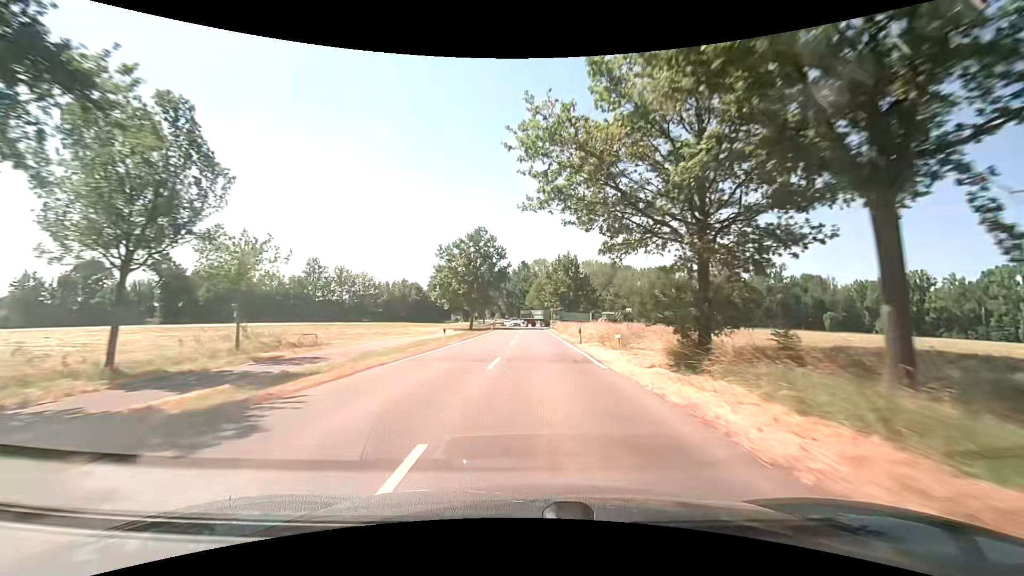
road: secondary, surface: asphalt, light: Day
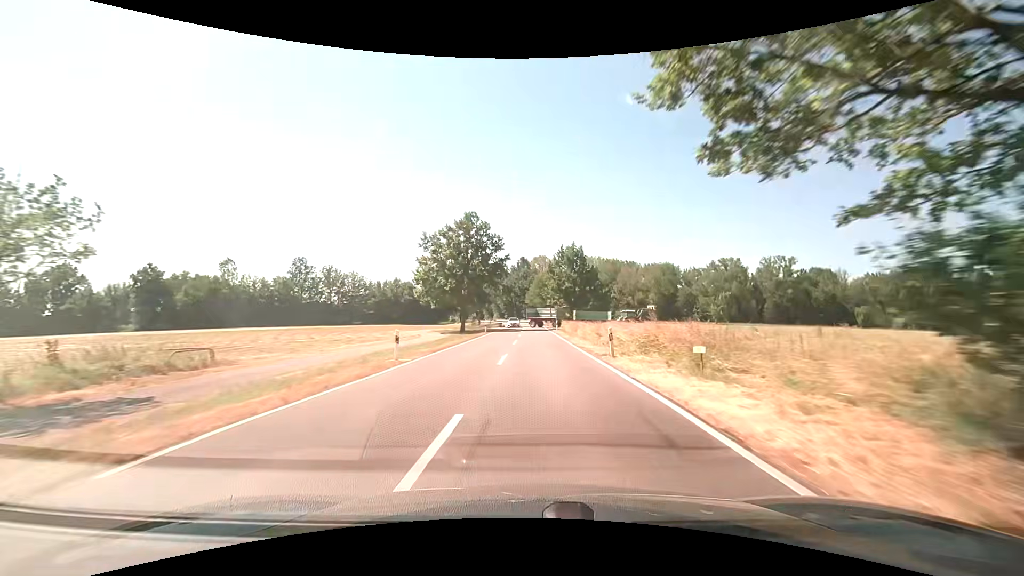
(0.0, +10.2) m; -1°
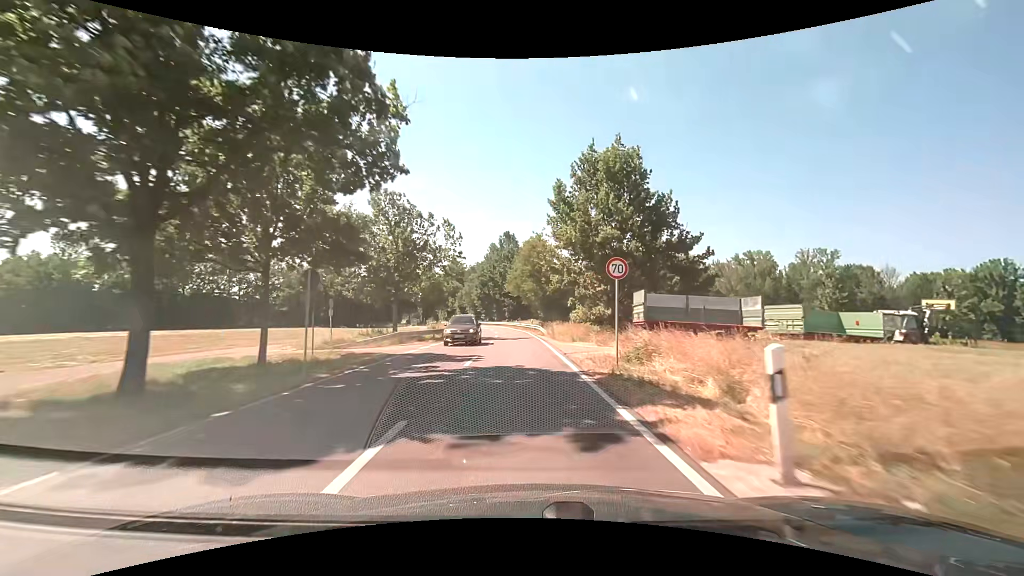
(+1.2, +48.5) m; +2°
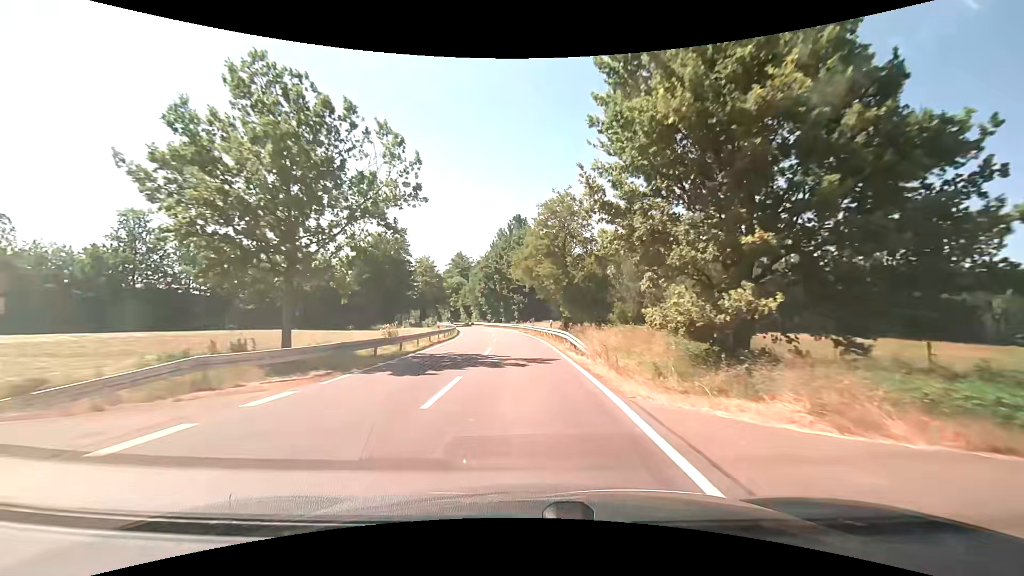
(-0.3, +18.8) m; -1°
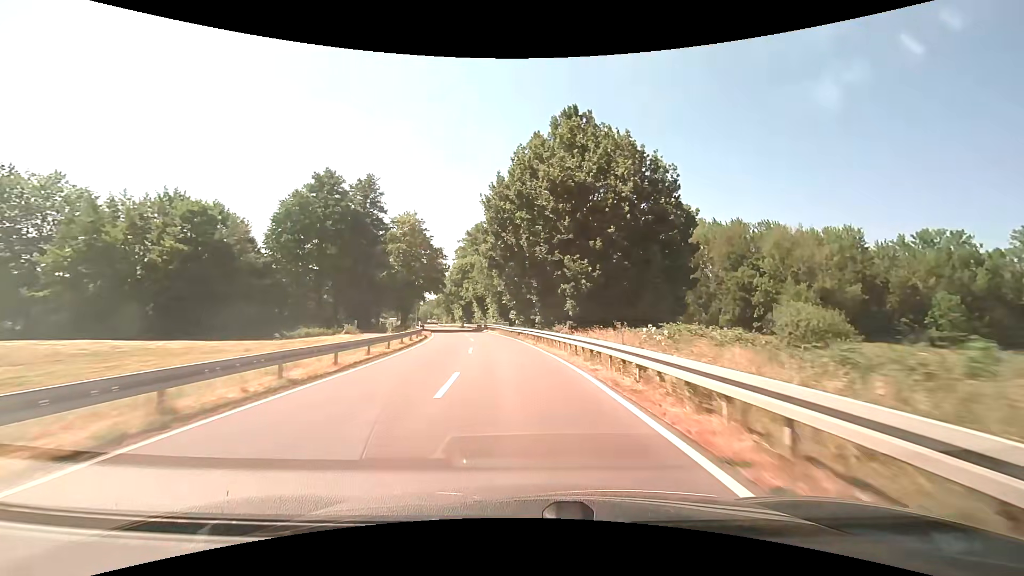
(-2.1, +47.3) m; -5°
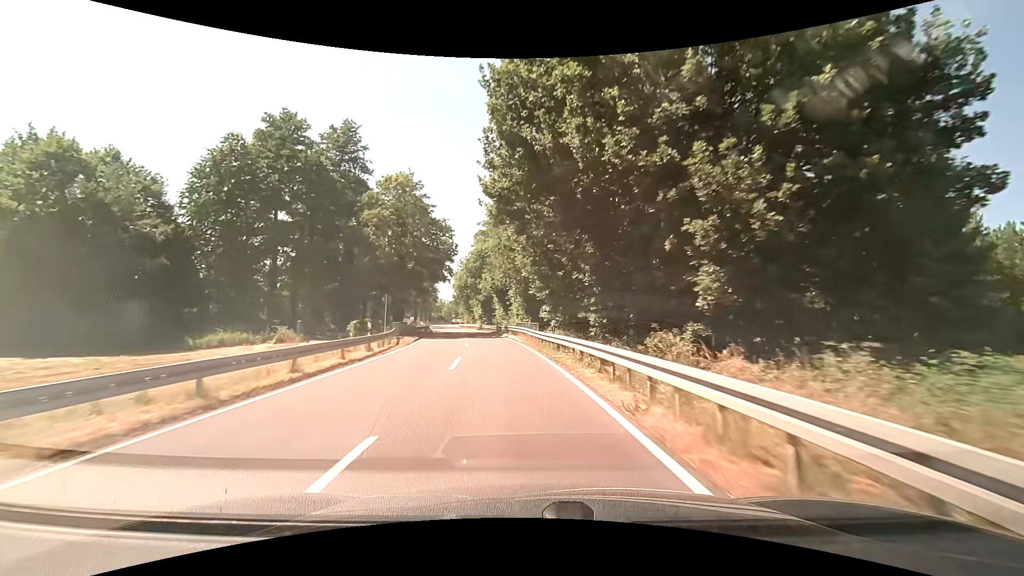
(-0.5, +19.2) m; -3°
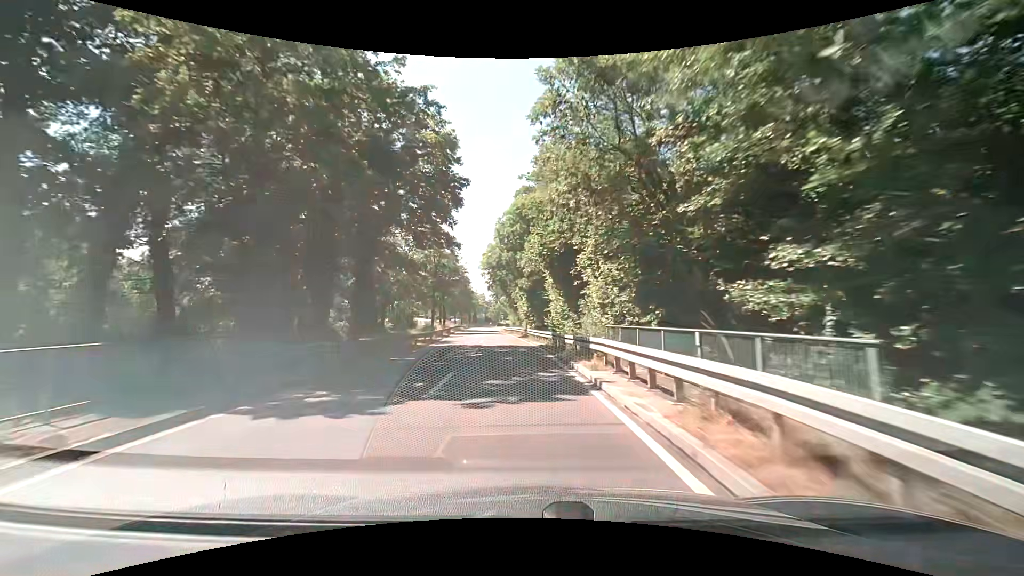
(-1.8, +29.0) m; -7°
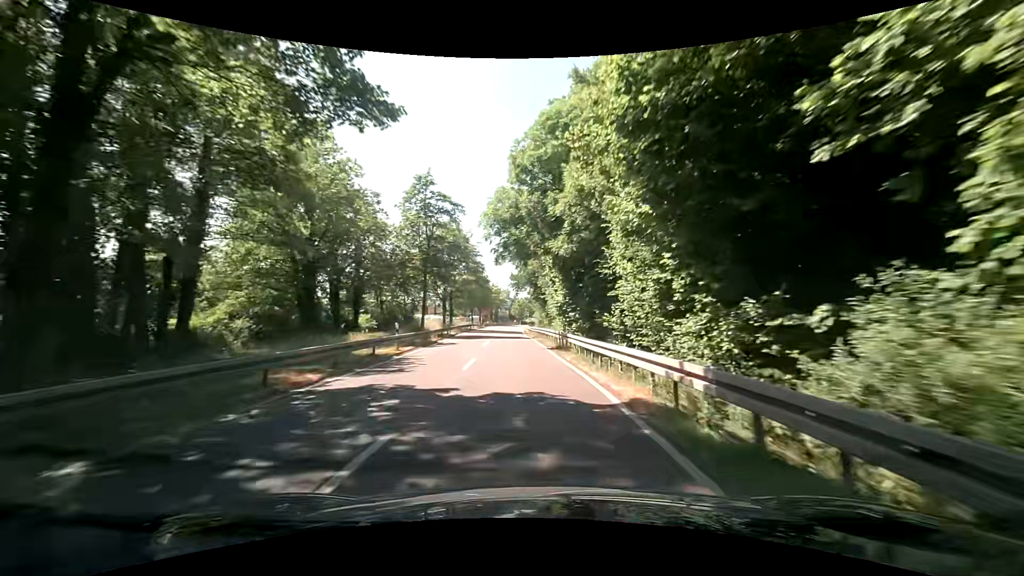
(-0.5, +19.3) m; -2°
(0, +10) (-1, +20) (-1, +30) (-2, +40) (-3, +50) (-3, +60) (-3, +70) (-3, +80) (-3, +90) (-3, +100) m
